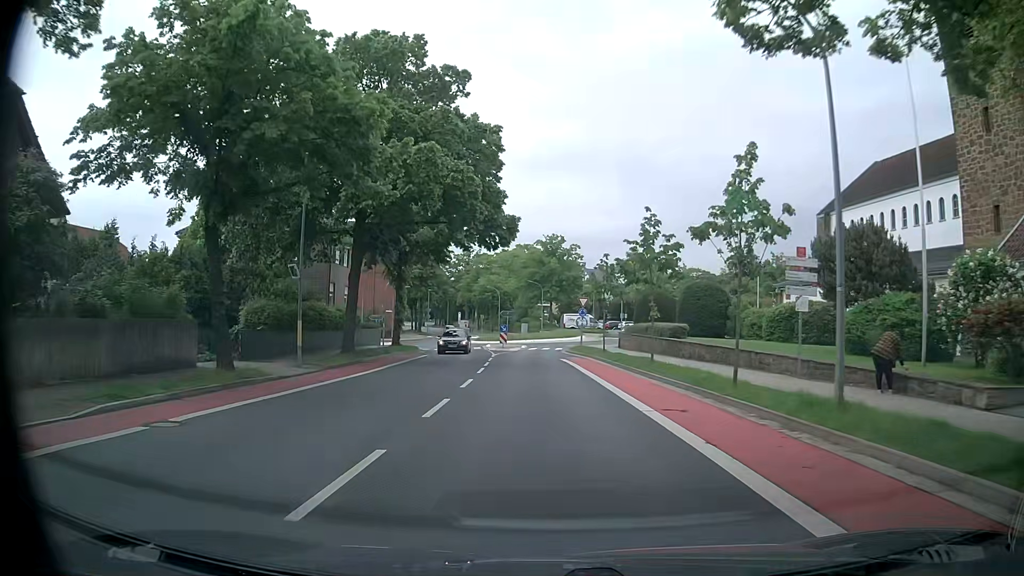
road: unclassified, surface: asphalt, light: Day
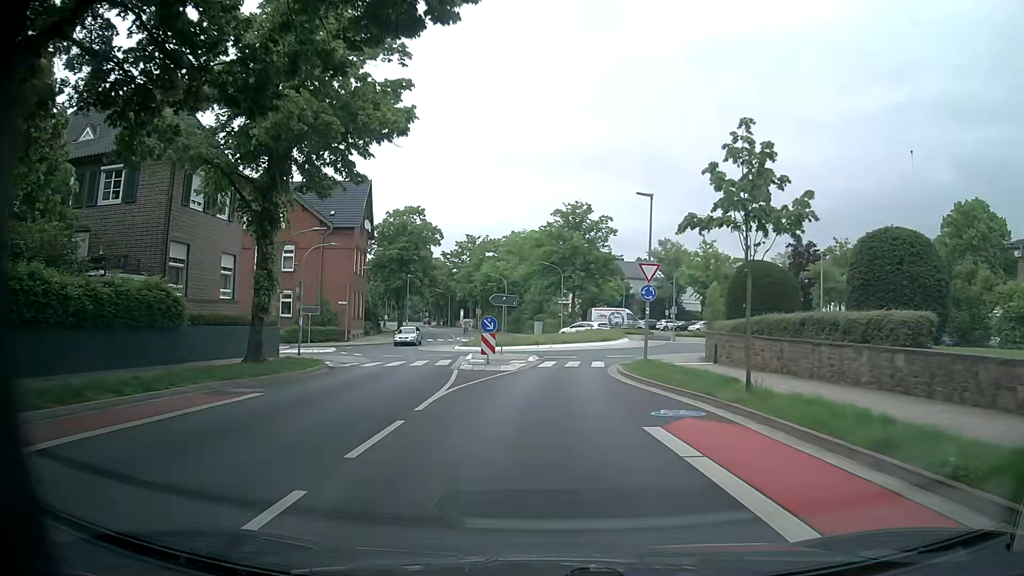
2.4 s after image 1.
(+0.4, +24.4) m; 0°
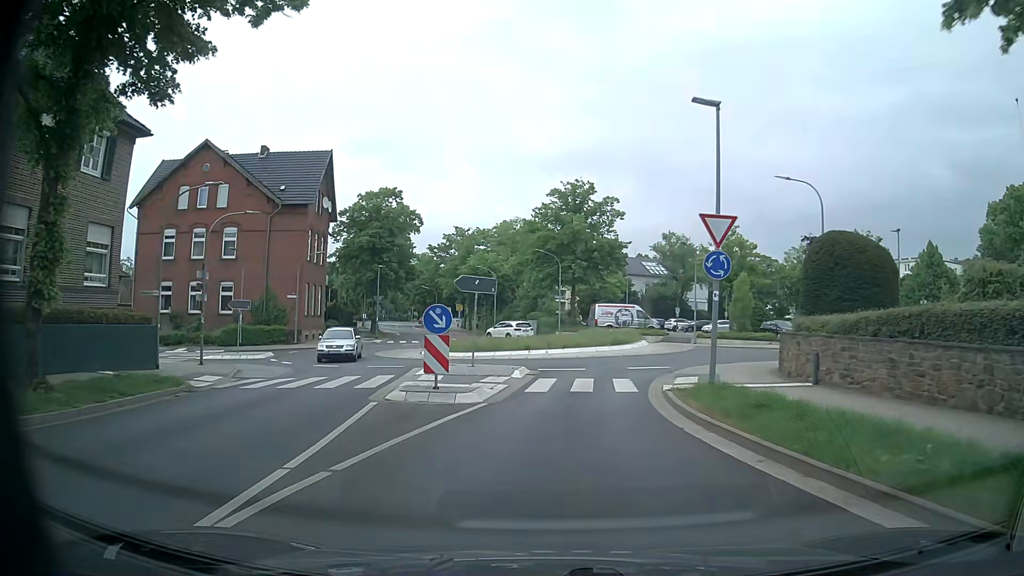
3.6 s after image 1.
(0.0, +10.3) m; +1°
(0, +10) (+1, +20) (+5, +29) (+10, +38) (+6, +47) (-3, +48) (-11, +43) (-19, +37) (-29, +34) (-39, +33) m
